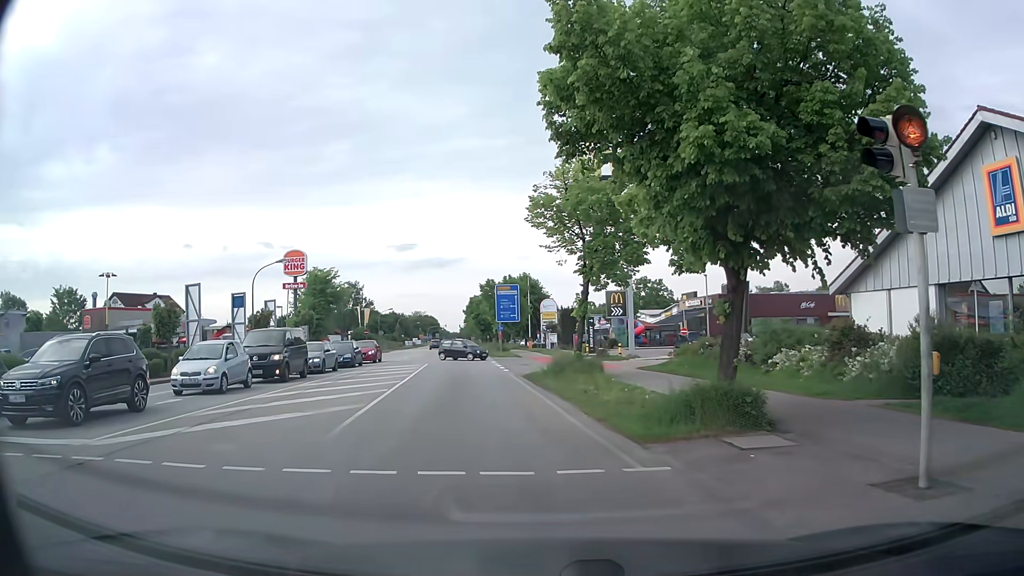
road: secondary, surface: asphalt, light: Day
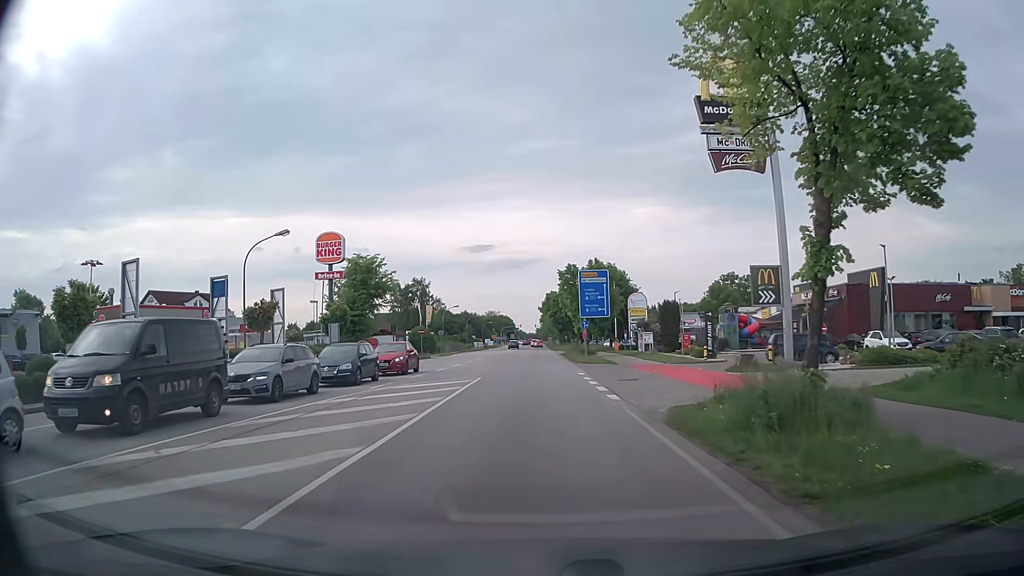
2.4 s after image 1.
(-1.4, +14.7) m; -7°
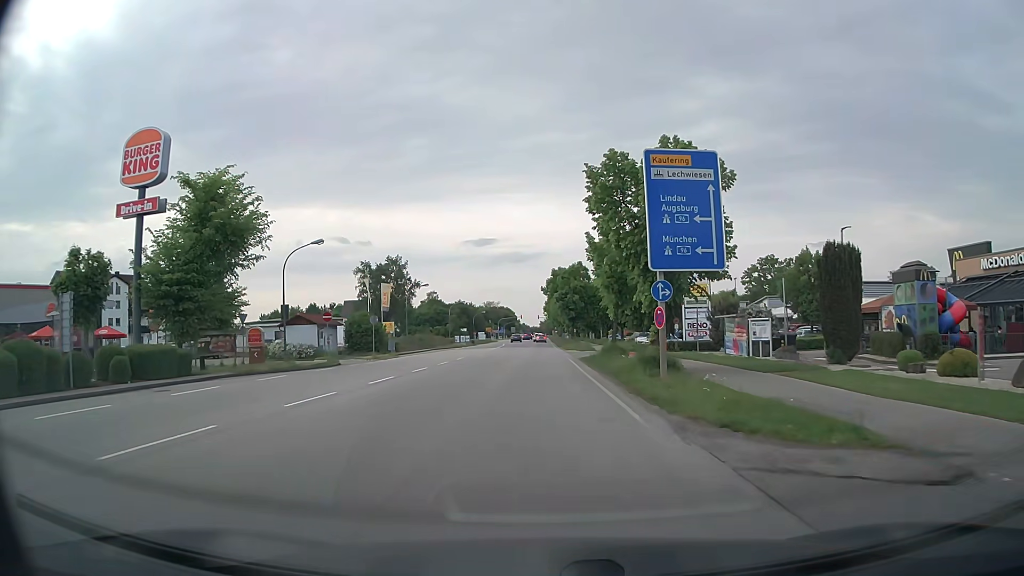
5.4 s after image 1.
(+0.1, +32.3) m; 0°
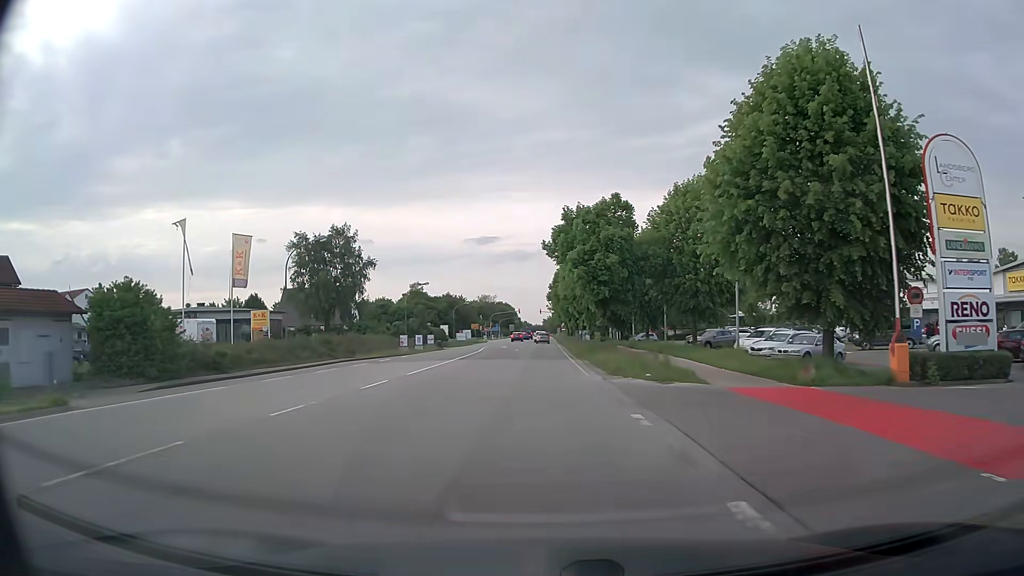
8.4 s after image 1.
(0.0, +37.6) m; 0°
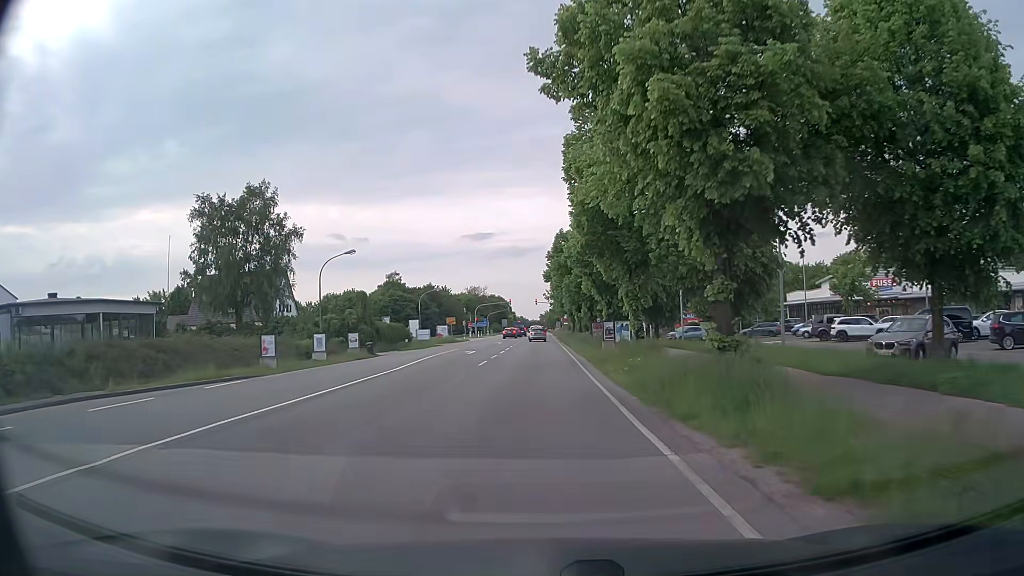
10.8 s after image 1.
(-0.1, +27.8) m; 0°
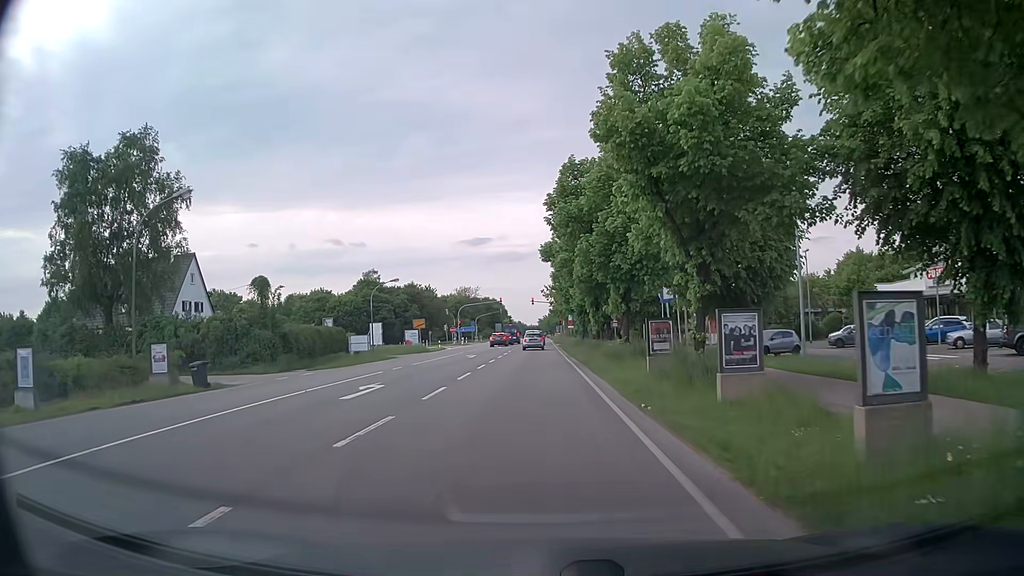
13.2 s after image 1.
(0.0, +22.6) m; 0°
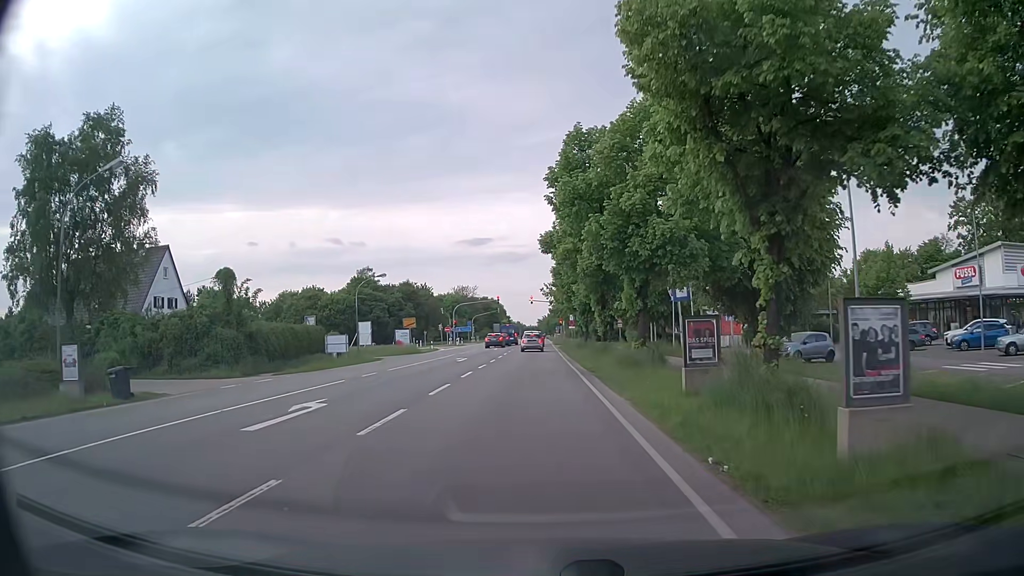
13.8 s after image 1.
(0.0, +4.8) m; +1°
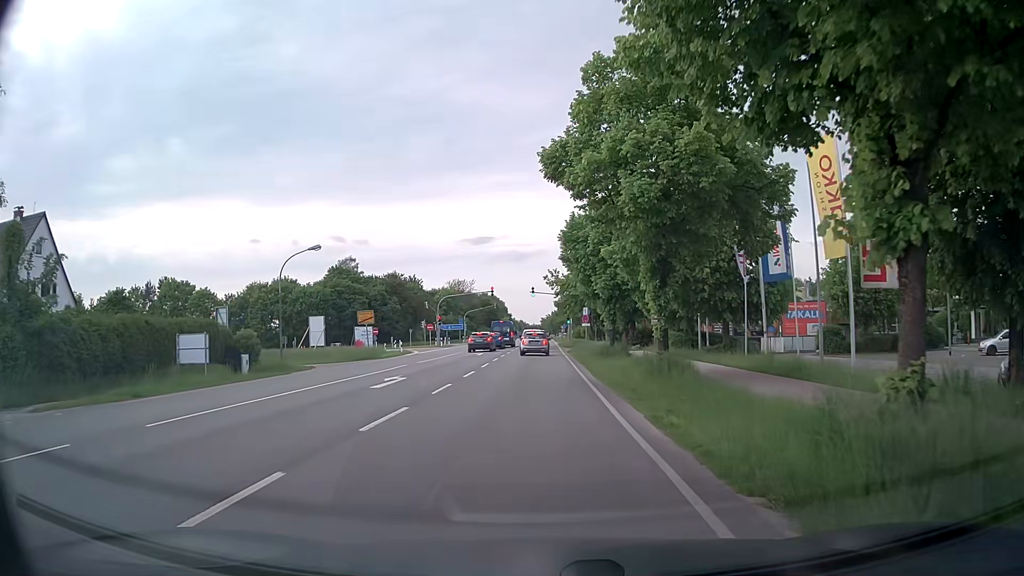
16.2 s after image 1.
(-0.4, +17.6) m; -1°
(0, +10) (0, +20) (0, +30) (0, +40) (0, +50) (0, +60) (0, +70) (0, +80) (-1, +90) (-1, +100) m
